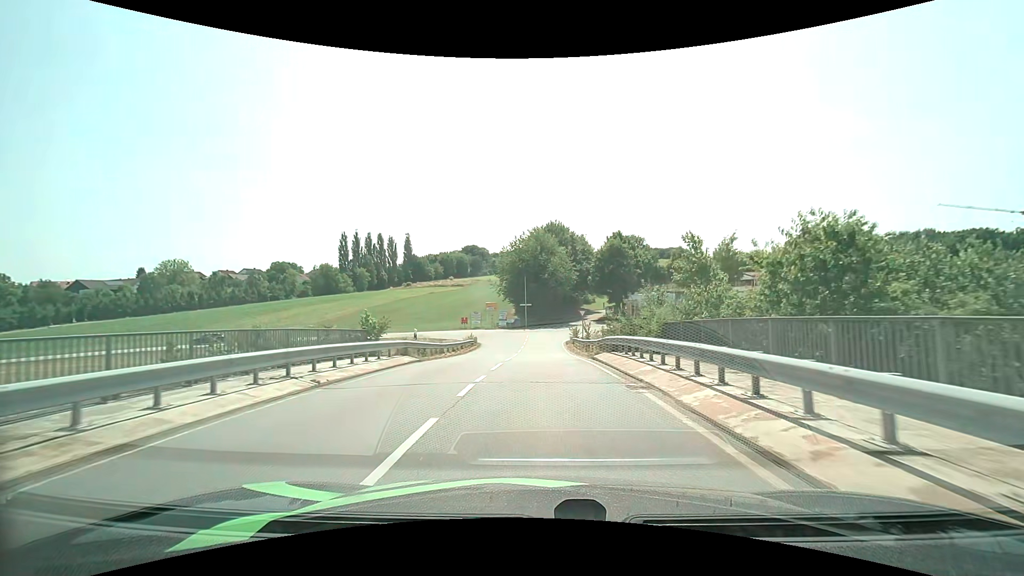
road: unclassified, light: Day
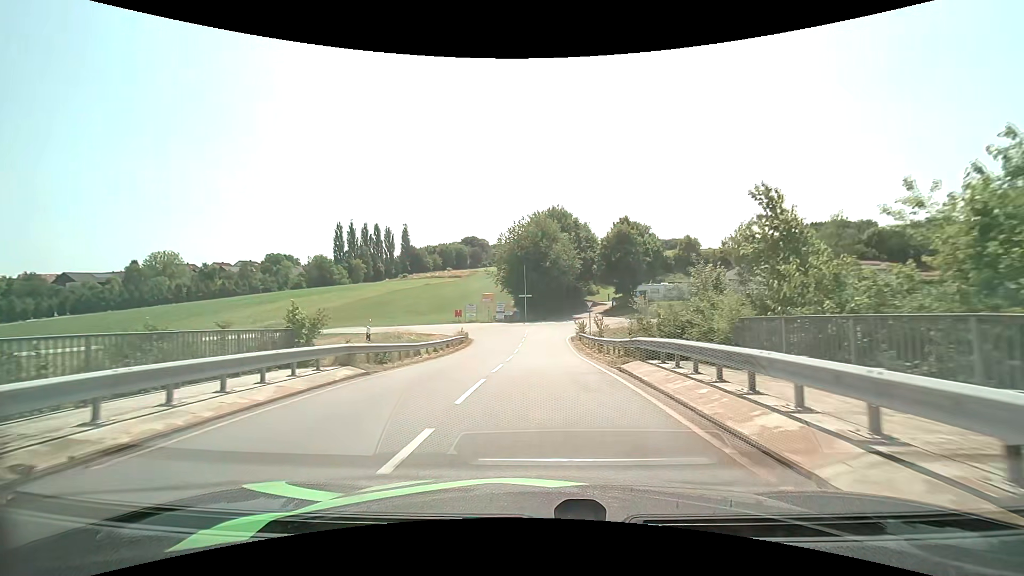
(0.0, +6.4) m; 0°
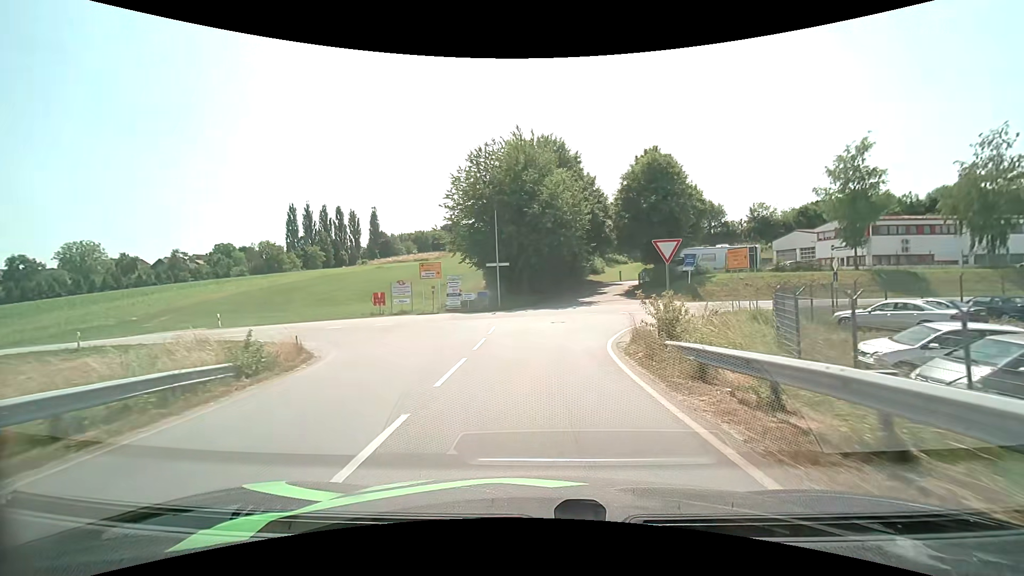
(+0.3, +29.6) m; +2°
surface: asphalt
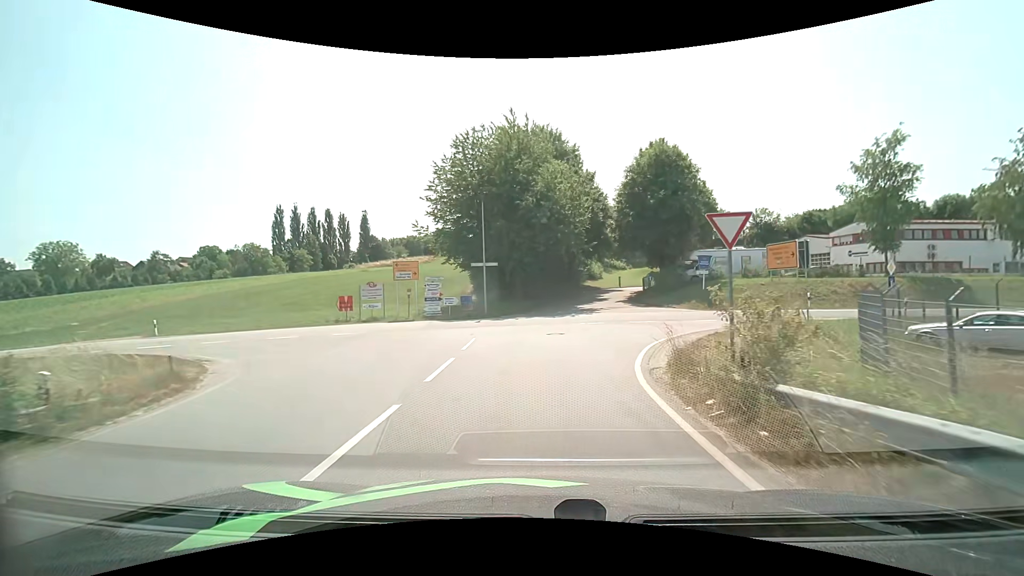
(0.0, +5.3) m; 0°
(0, +10) (-1, +20) (-6, +28) (-16, +30) (-26, +29) (-36, +27) (-45, +25) (-55, +23) (-65, +20) (-74, +16) m
